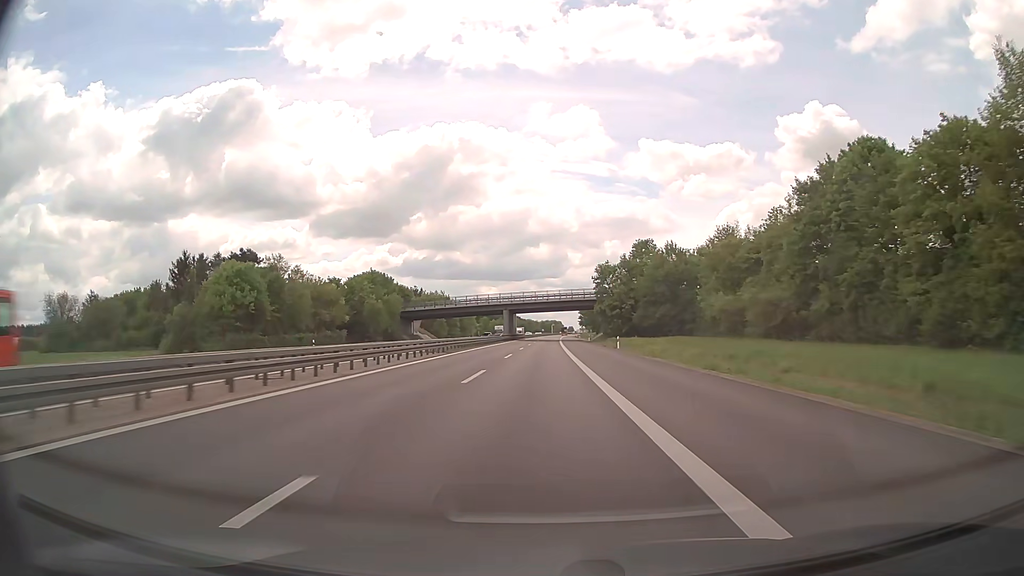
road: trunk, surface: asphalt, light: Day
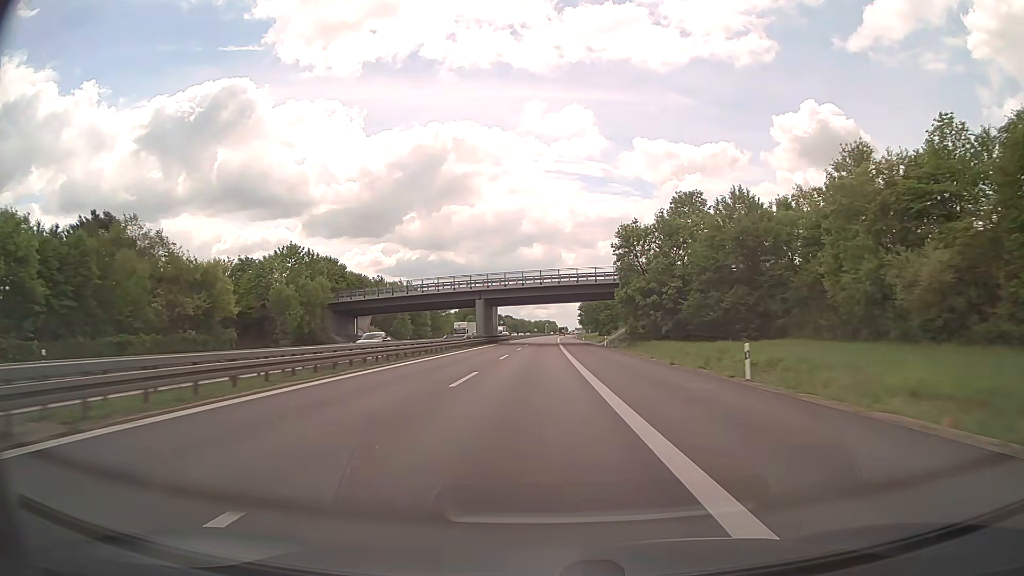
(+0.2, +37.5) m; +1°
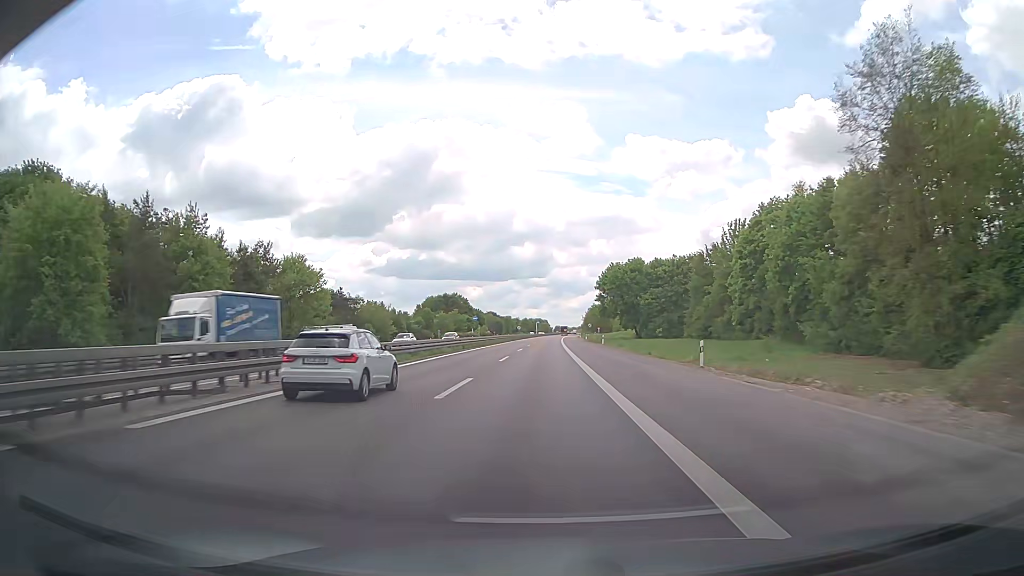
(+0.7, +93.4) m; +2°
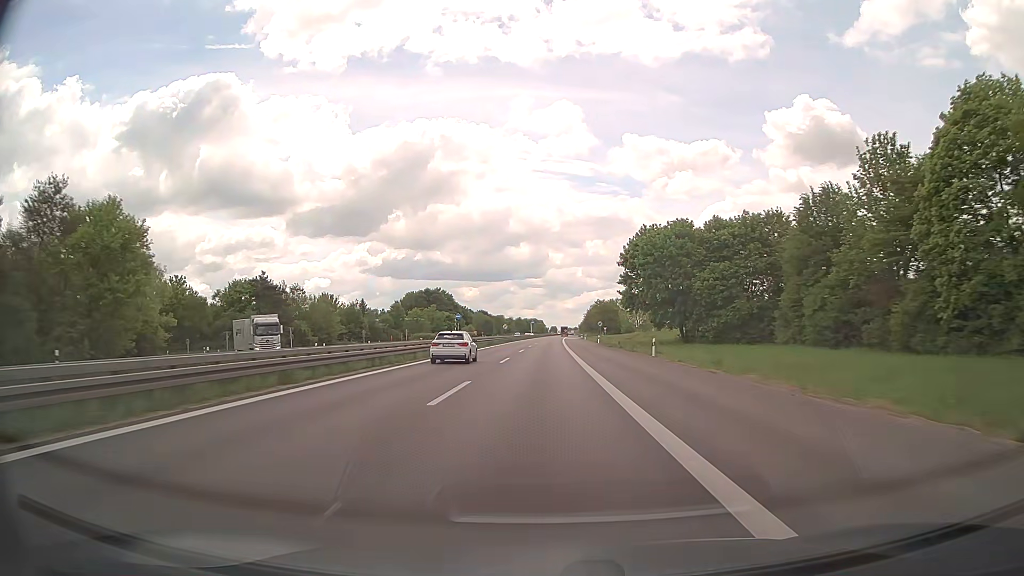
(-0.9, +37.3) m; -1°
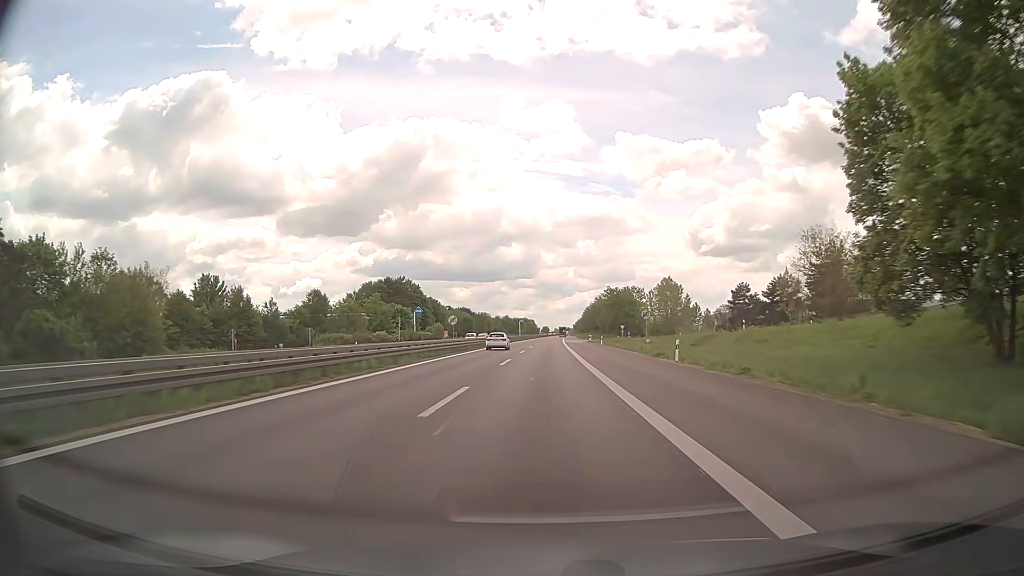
(+0.4, +55.9) m; +1°
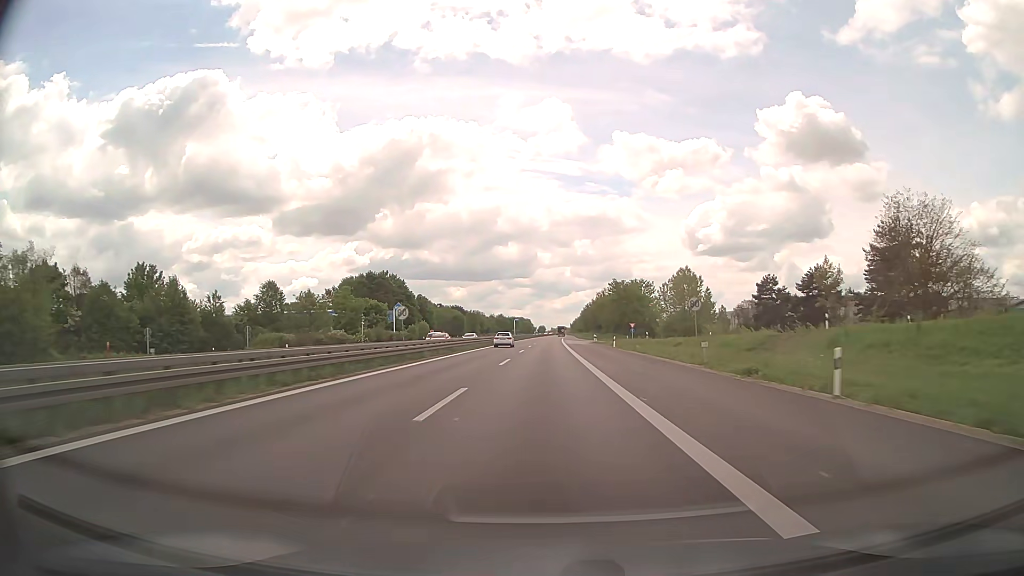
(+0.1, +18.6) m; +1°
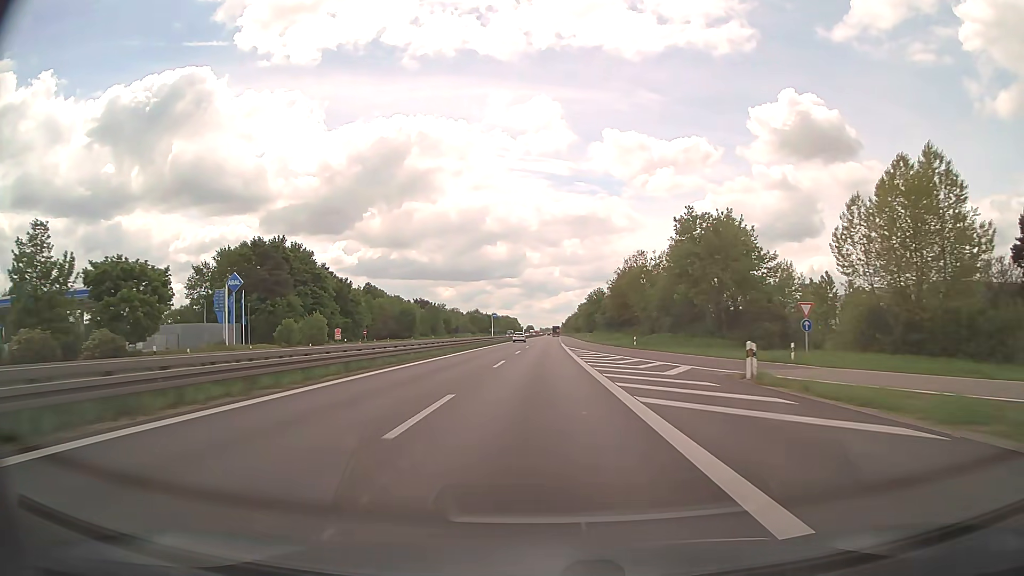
(+0.4, +74.0) m; +1°
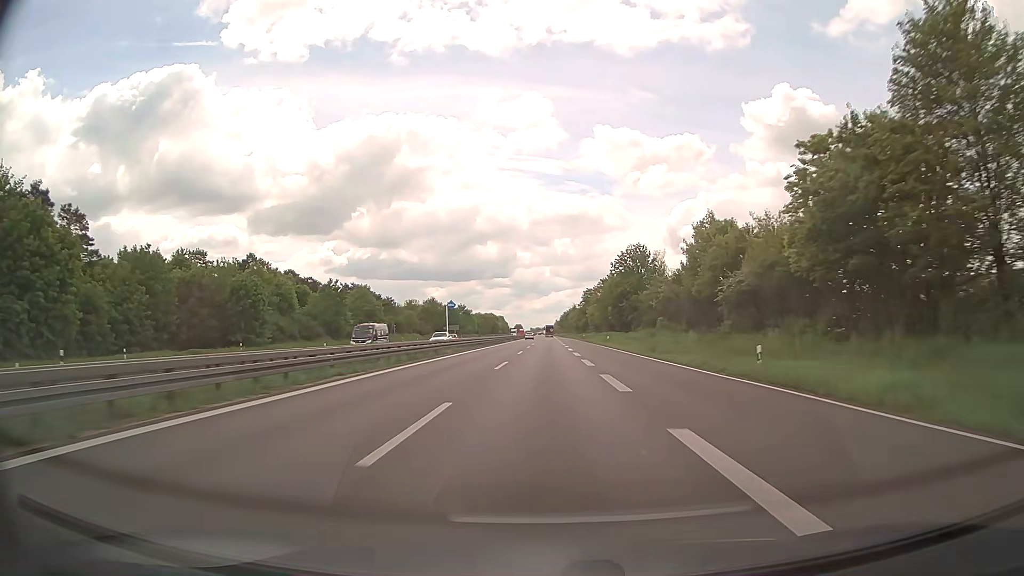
(+0.5, +92.1) m; +1°
(0, +10) (0, +20) (0, +30) (0, +40) (0, +50) (0, +60) (+1, +70) (+1, +80) (+1, +90) (+1, +100) m
